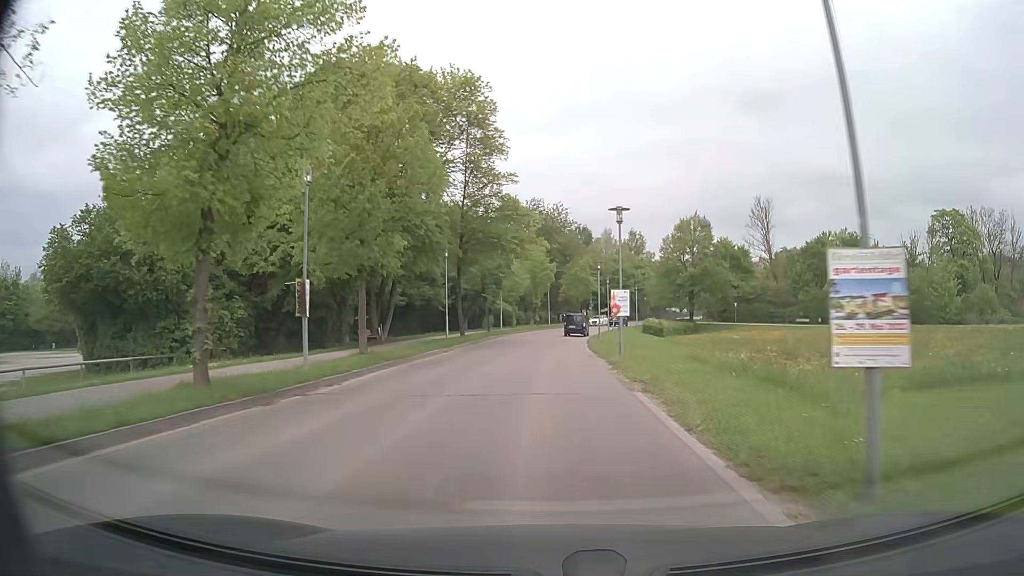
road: tertiary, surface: asphalt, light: Day
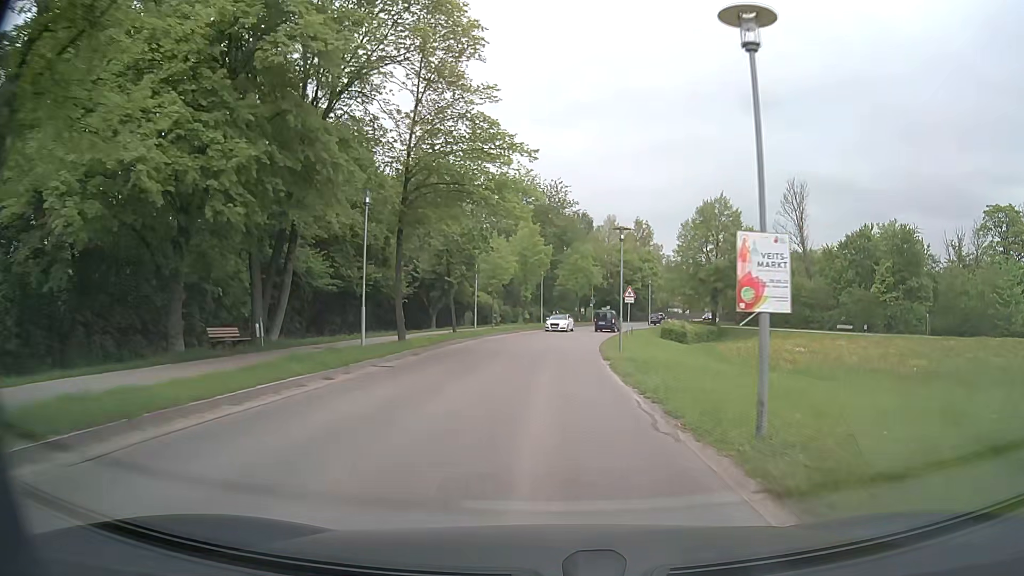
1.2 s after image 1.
(0.0, +15.5) m; +1°
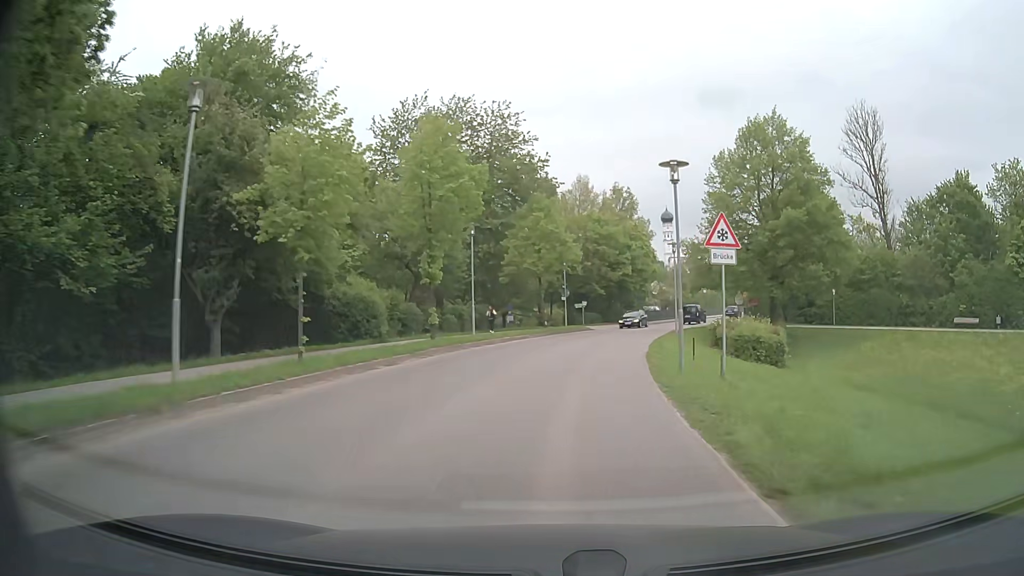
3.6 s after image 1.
(+0.7, +30.7) m; +3°
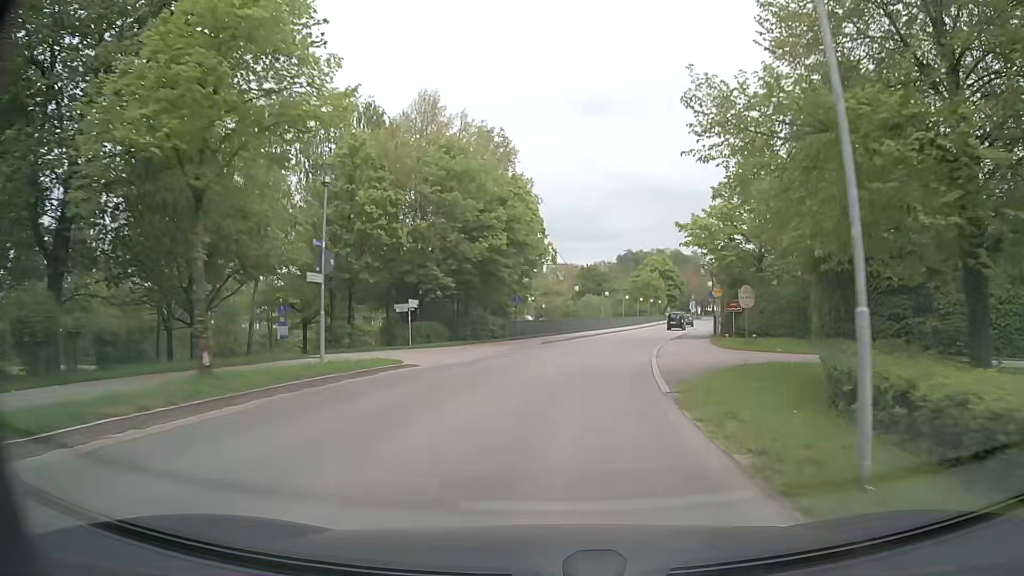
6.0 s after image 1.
(+3.4, +31.9) m; +12°
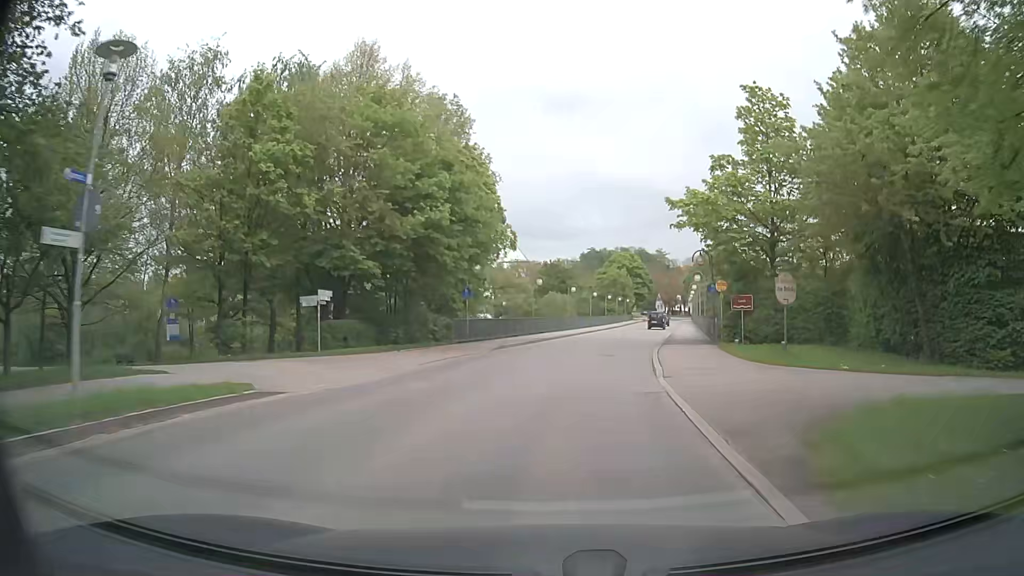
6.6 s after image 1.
(+0.2, +8.4) m; +3°
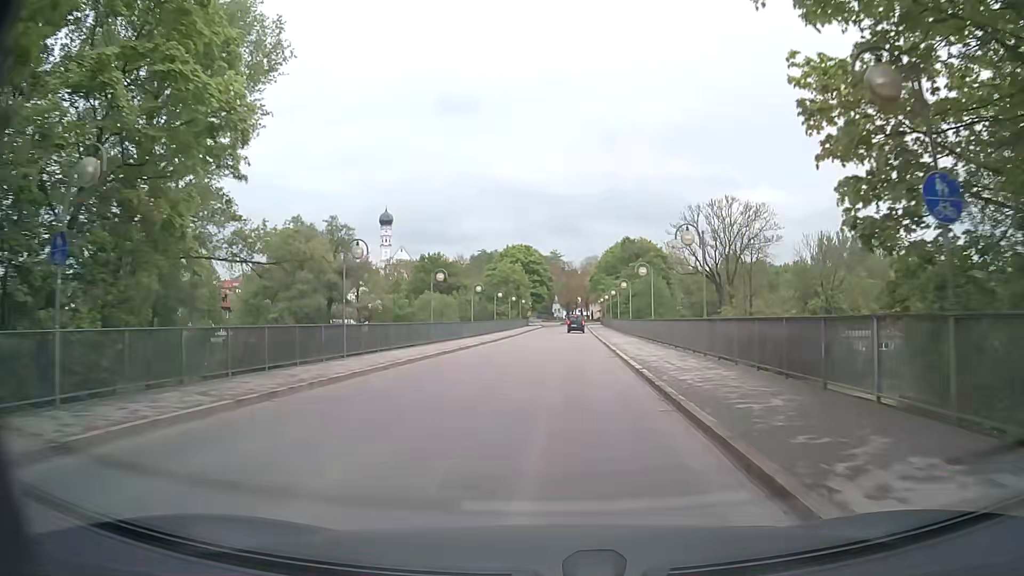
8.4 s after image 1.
(+2.2, +25.0) m; +9°
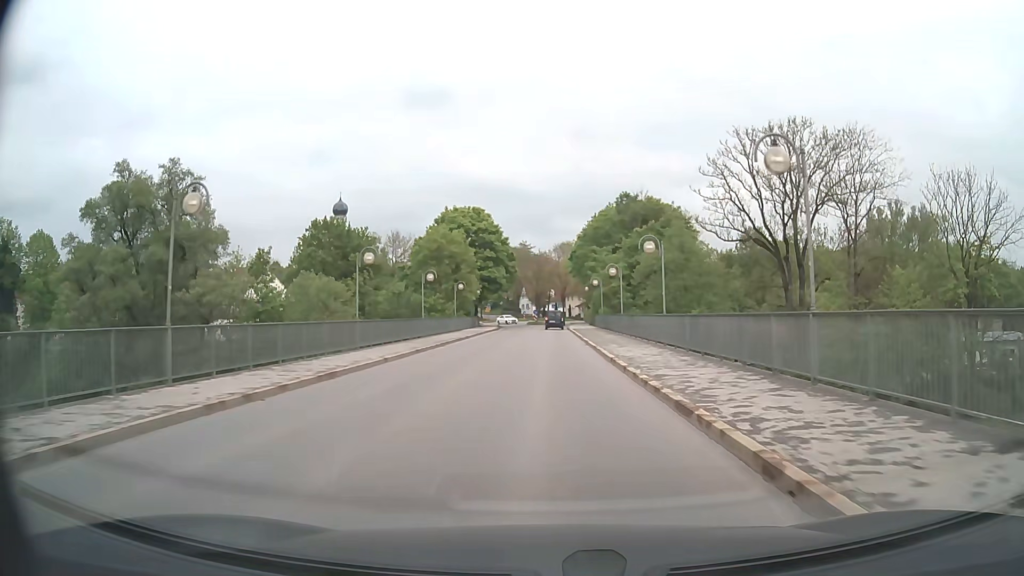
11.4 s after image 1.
(+1.4, +40.6) m; +3°
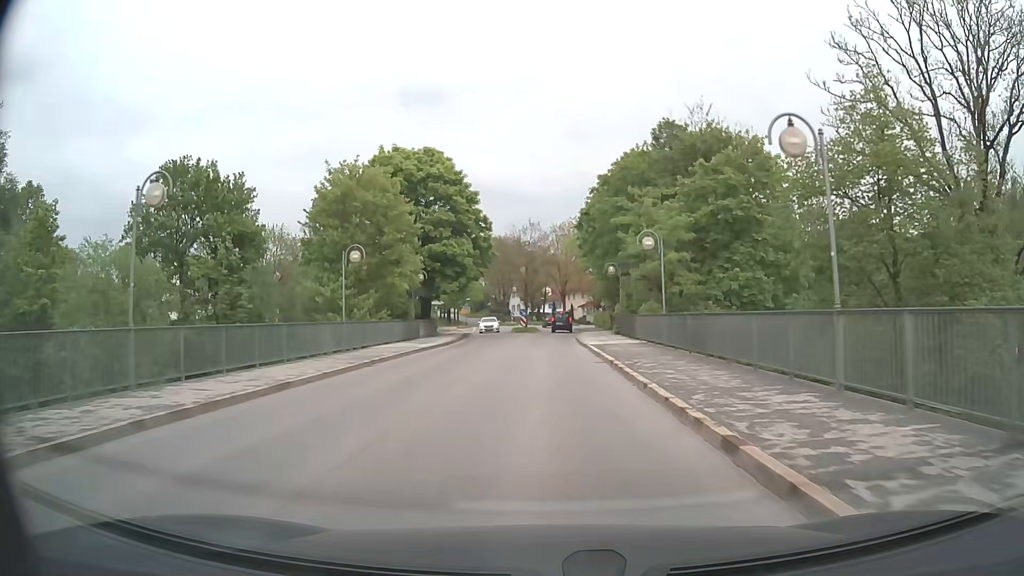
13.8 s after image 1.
(0.0, +31.1) m; 0°
(0, +10) (0, +20) (0, +30) (0, +40) (+1, +50) (+1, +60) (+1, +70) (+2, +80) (+7, +88) (+16, +92) m
